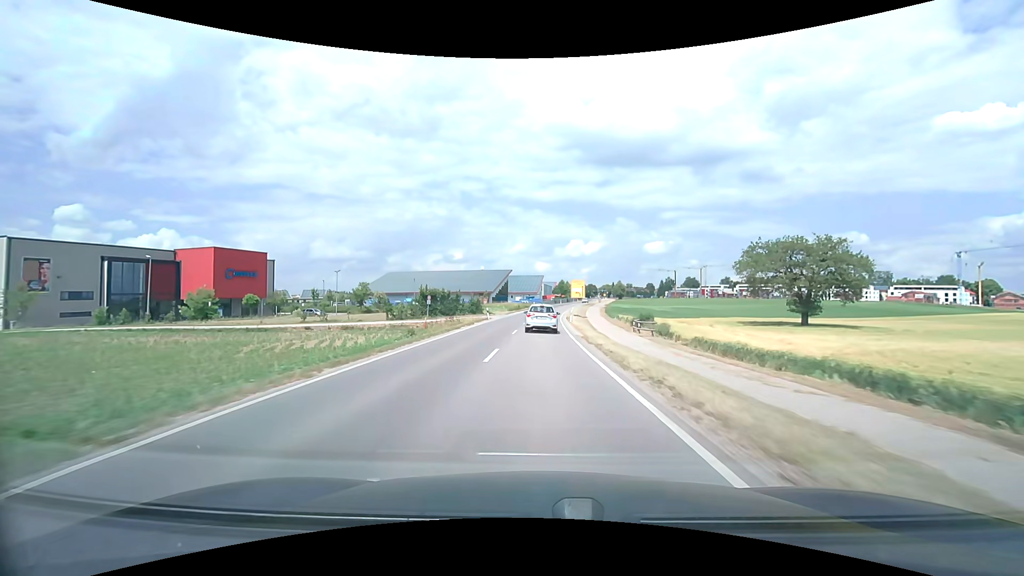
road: secondary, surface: asphalt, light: Day
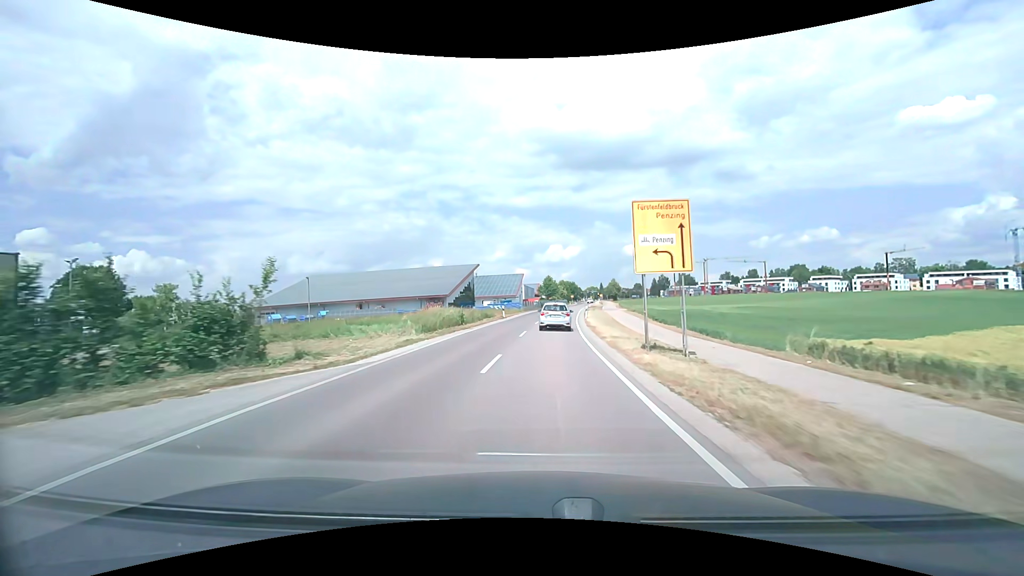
(+0.6, +49.2) m; +2°
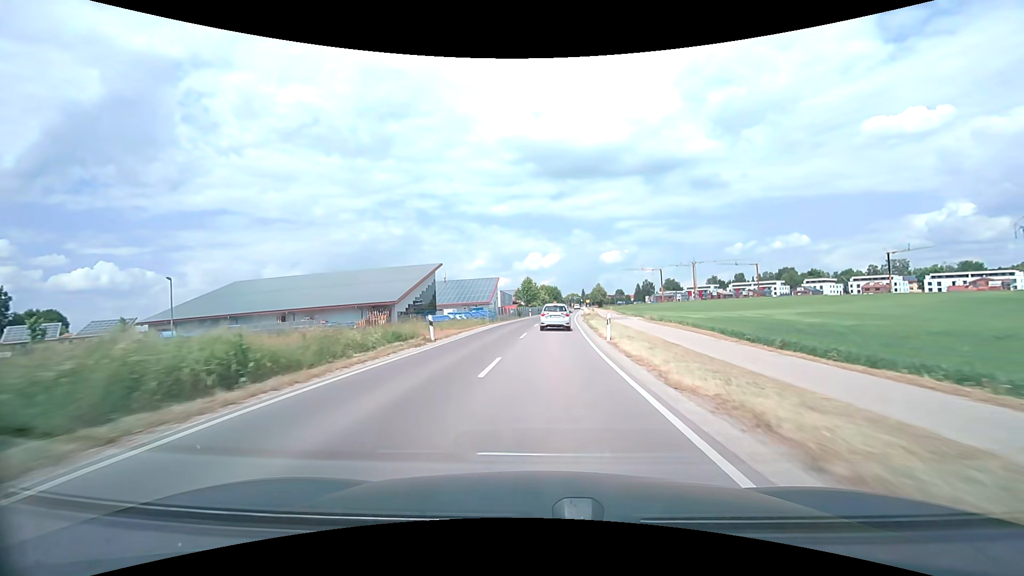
(+0.4, +23.7) m; +2°
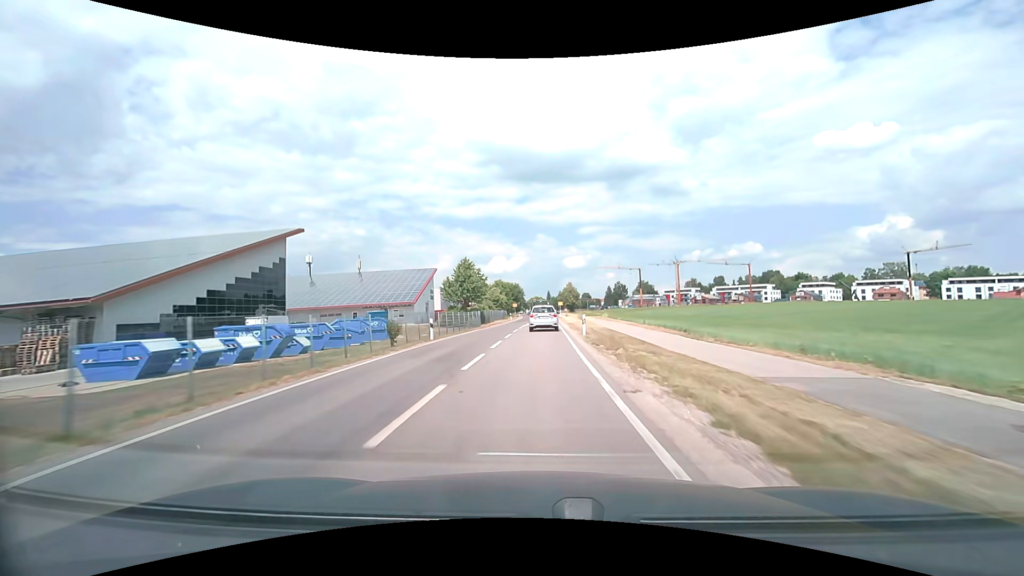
(+2.2, +46.6) m; +4°
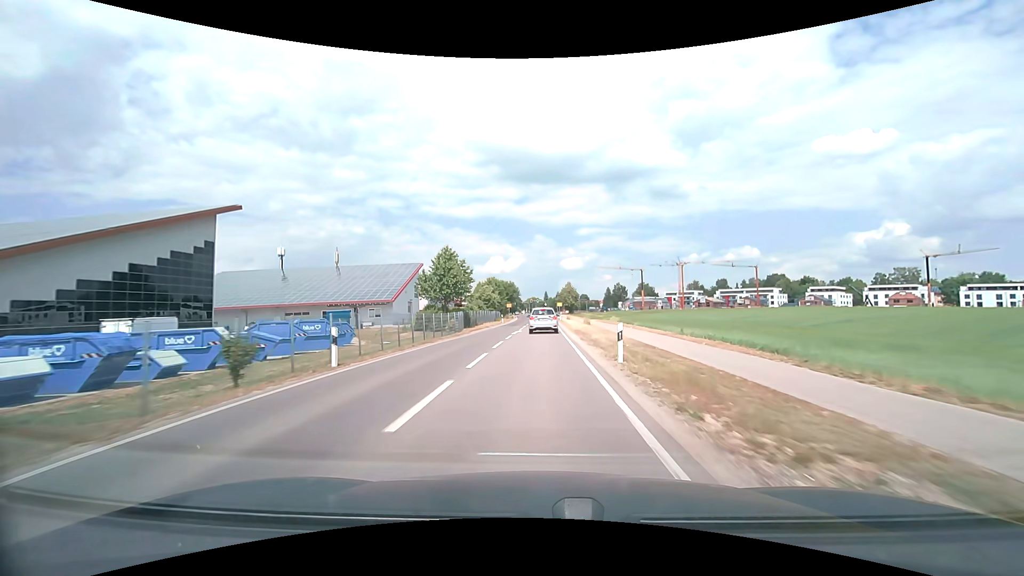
(0.0, +11.2) m; 0°
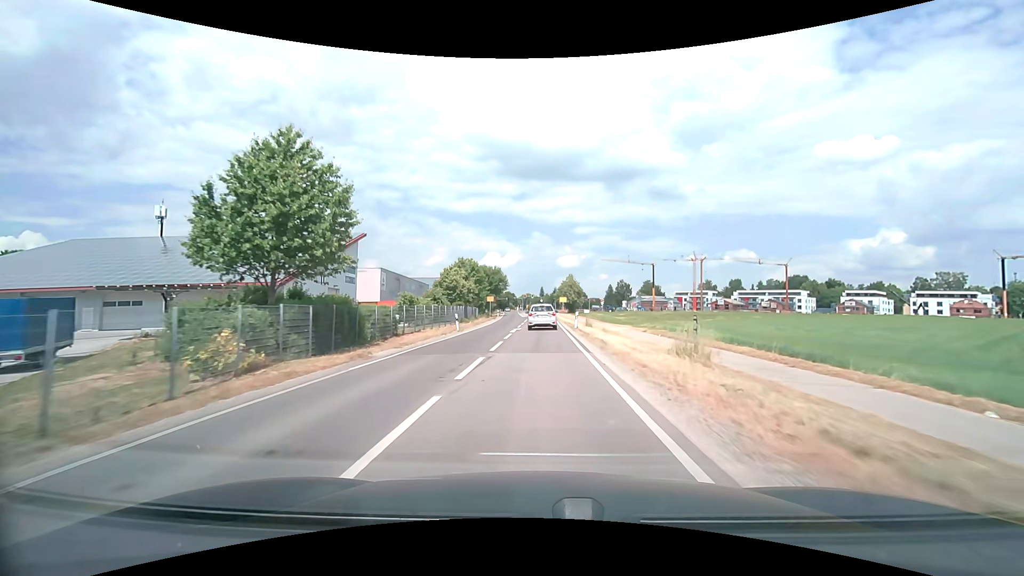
(+0.2, +31.8) m; +1°
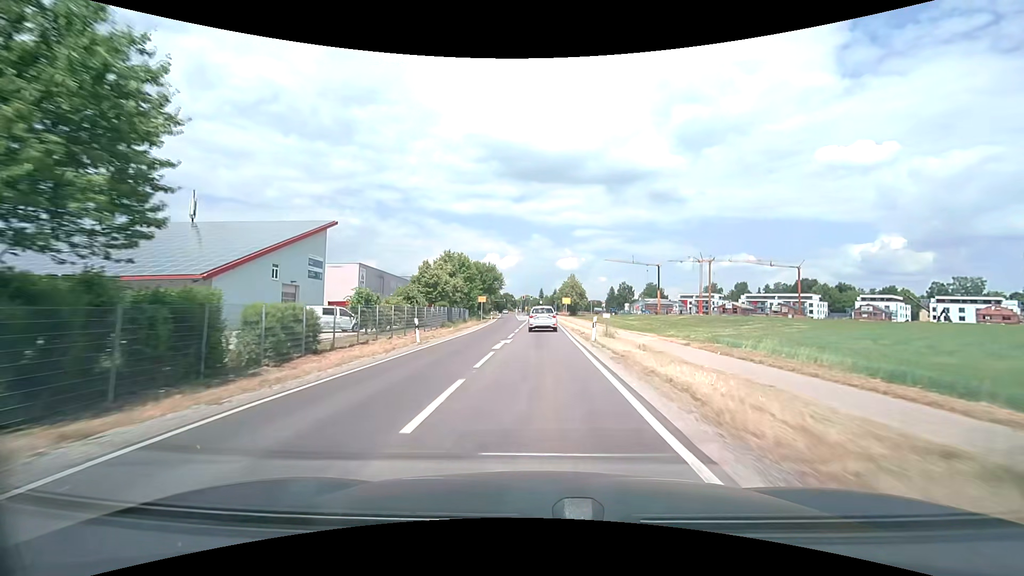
(0.0, +10.0) m; 0°
(0, +10) (0, +20) (0, +30) (0, +40) (0, +50) (0, +60) (0, +70) (0, +80) (0, +90) (0, +100) m
